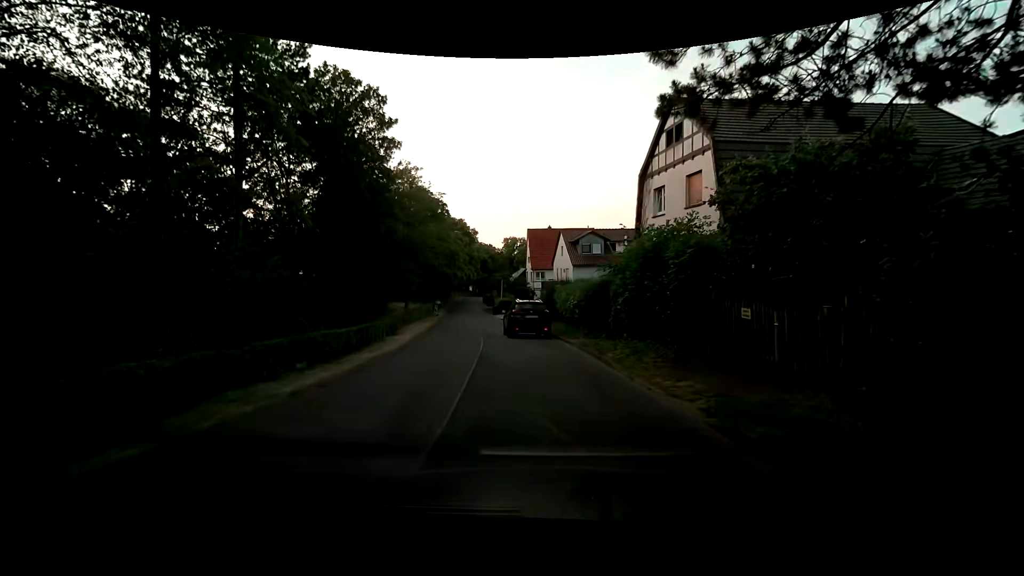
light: Day
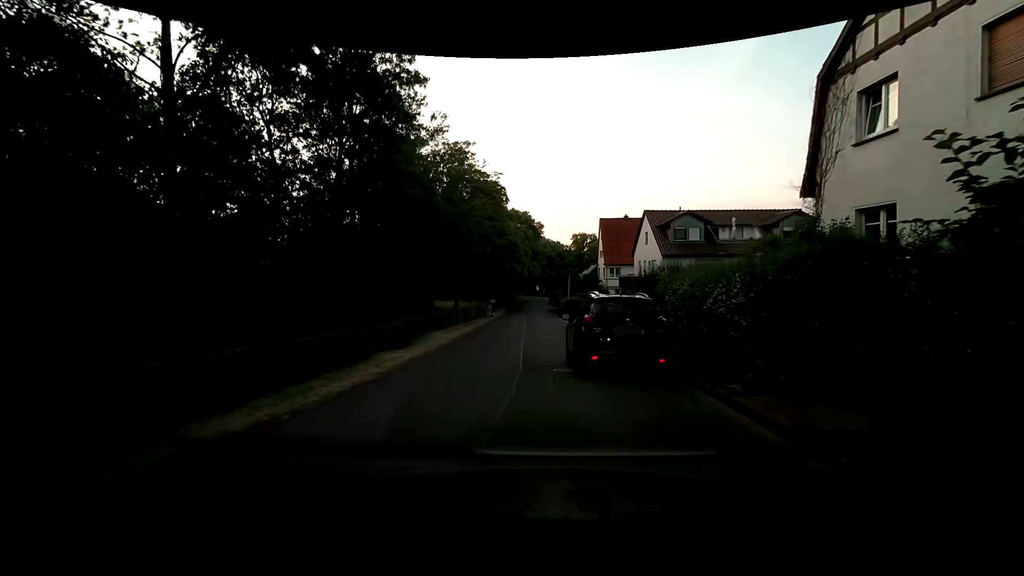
(-0.6, +10.6) m; -8°
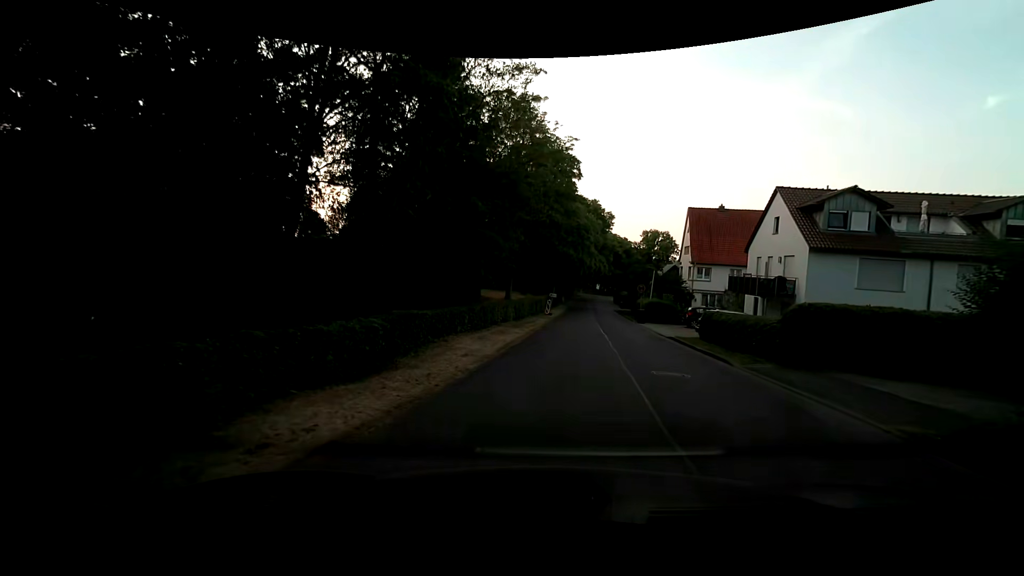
(-1.3, +10.5) m; -8°
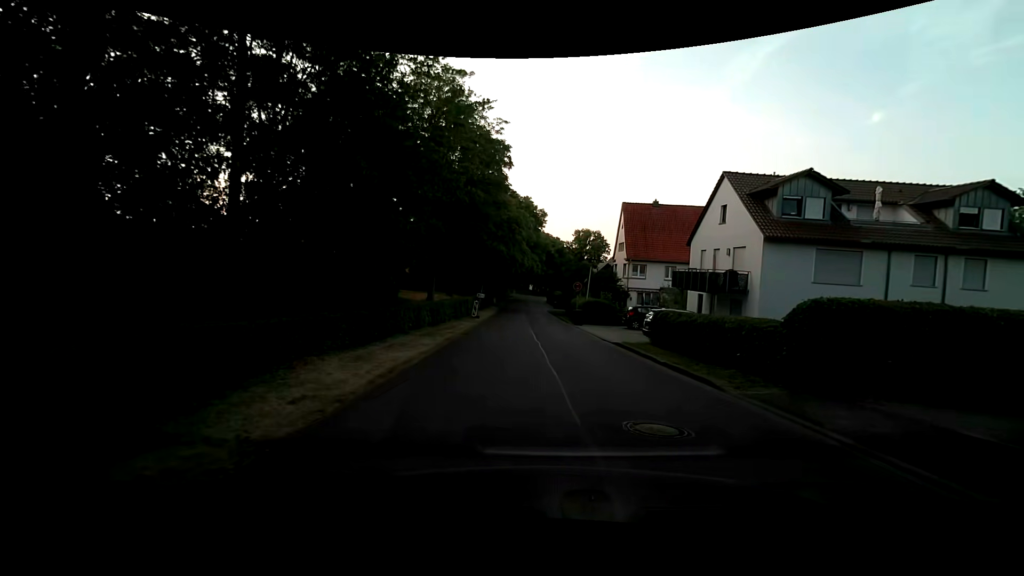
(+0.4, +4.9) m; +9°
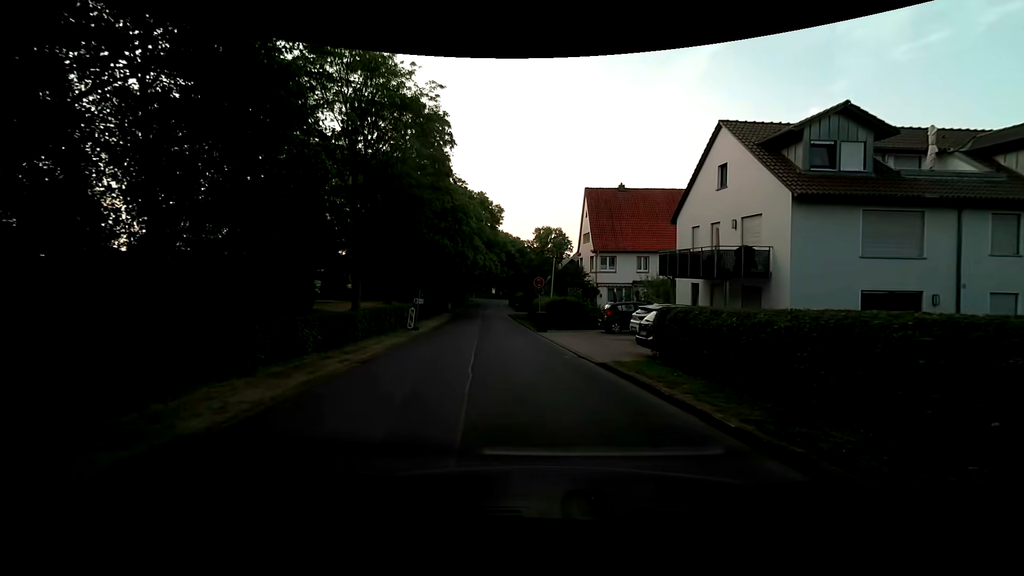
(+0.4, +7.7) m; +4°
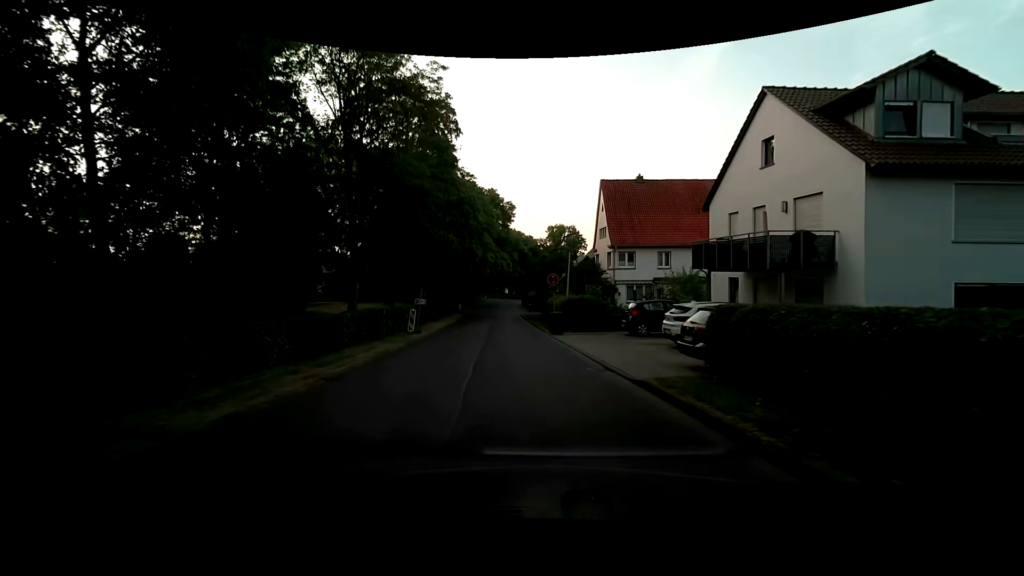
(-0.1, +3.0) m; 0°
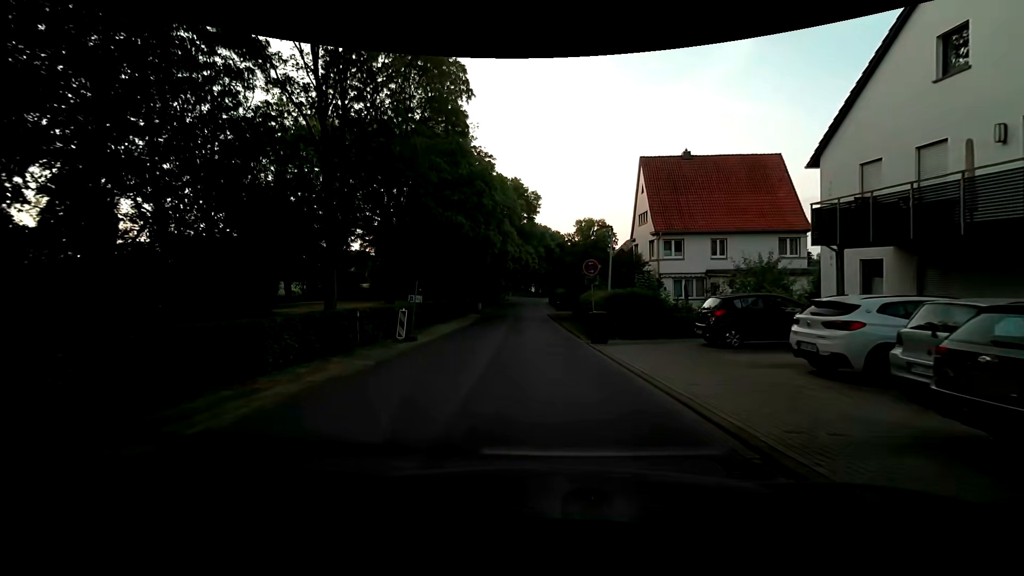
(-0.4, +6.7) m; -5°
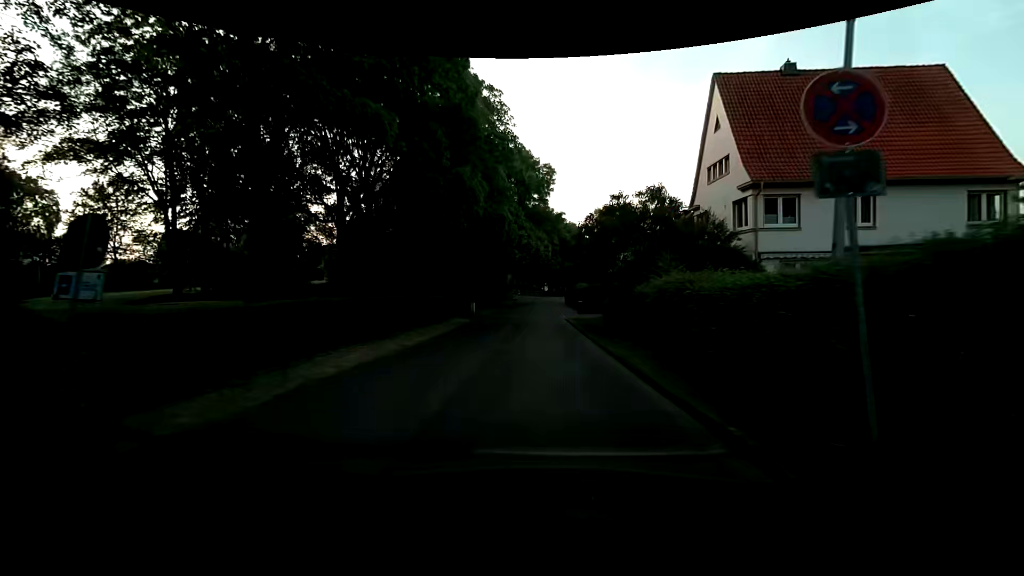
(-0.3, +15.7) m; -2°
(0, +10) (0, +20) (0, +30) (0, +40) (0, +50) (0, +60) (0, +70) (+1, +80) (+2, +90) (+3, +100) m
